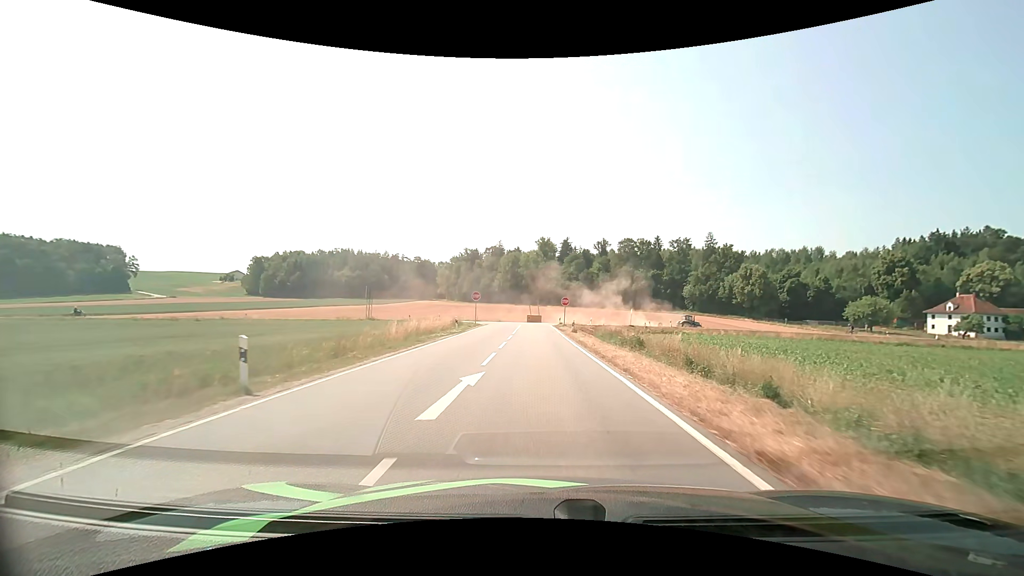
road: tertiary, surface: asphalt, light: Day
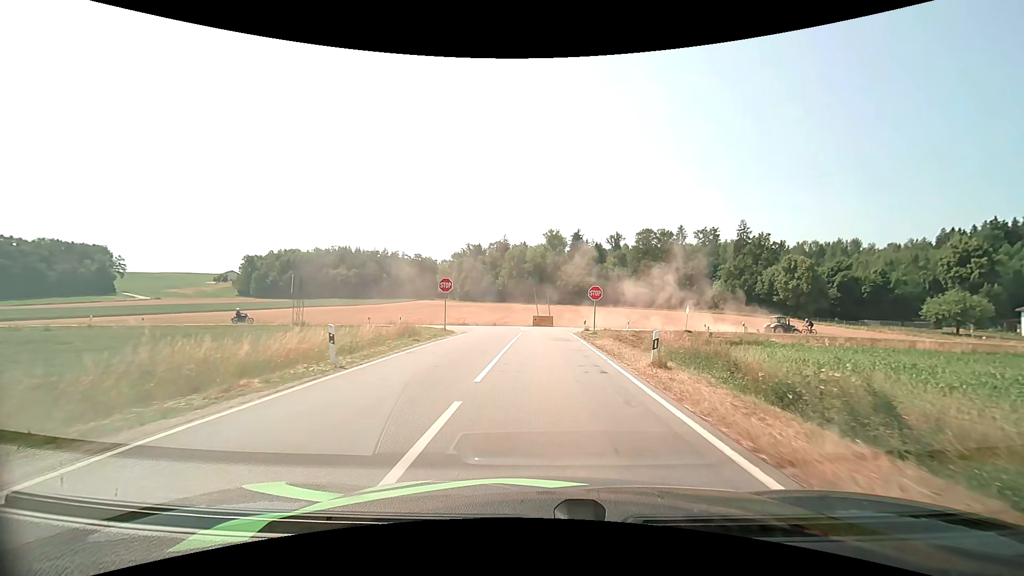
(-0.2, +21.2) m; -1°
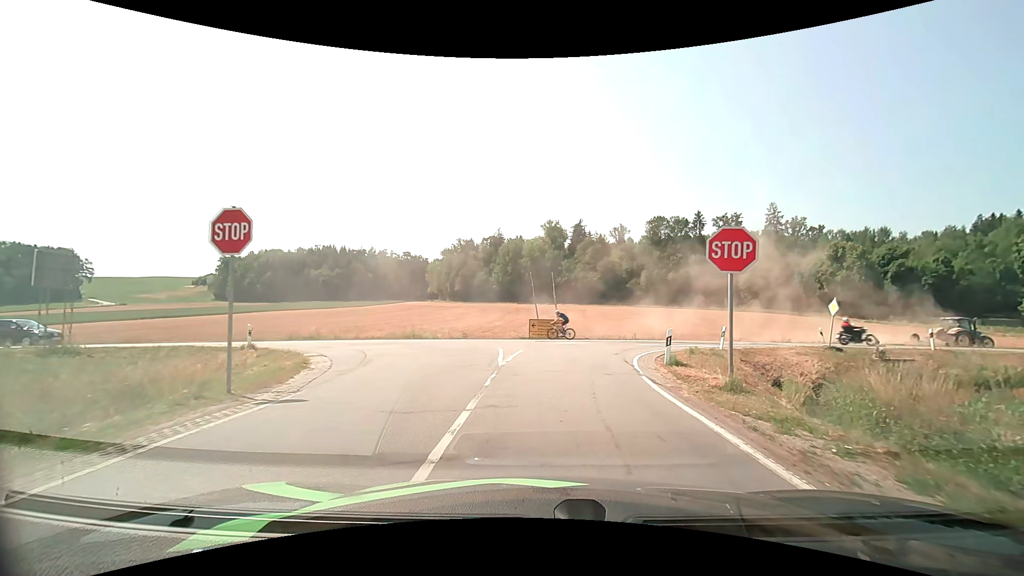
(-0.1, +21.9) m; +1°
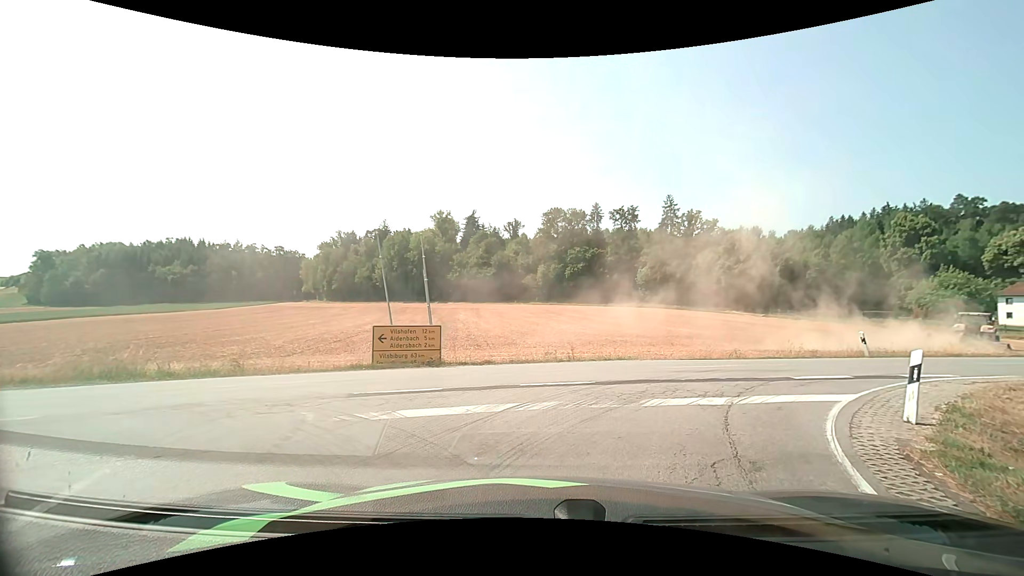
(+0.7, +15.3) m; +12°
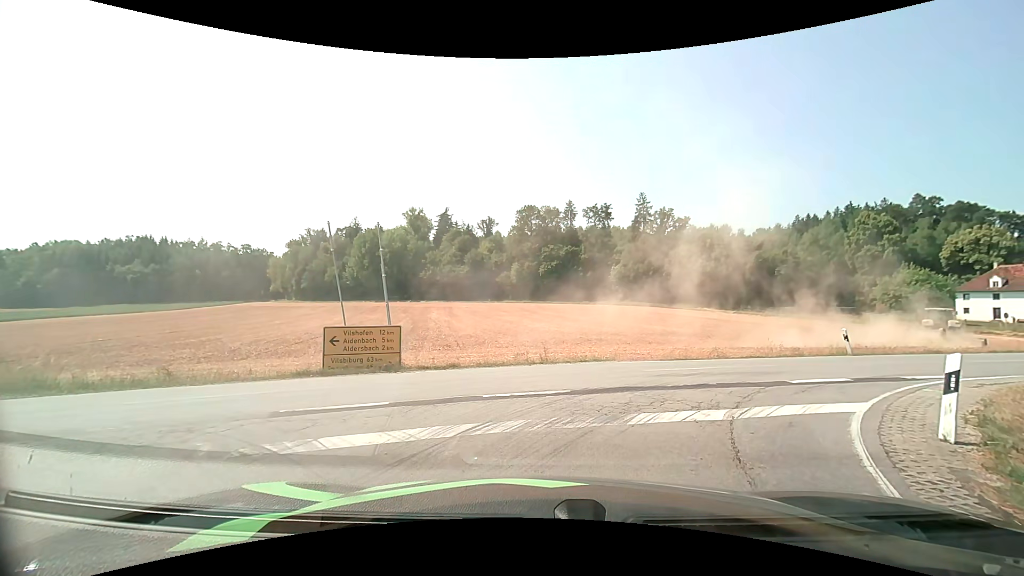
(0.0, +1.3) m; +3°
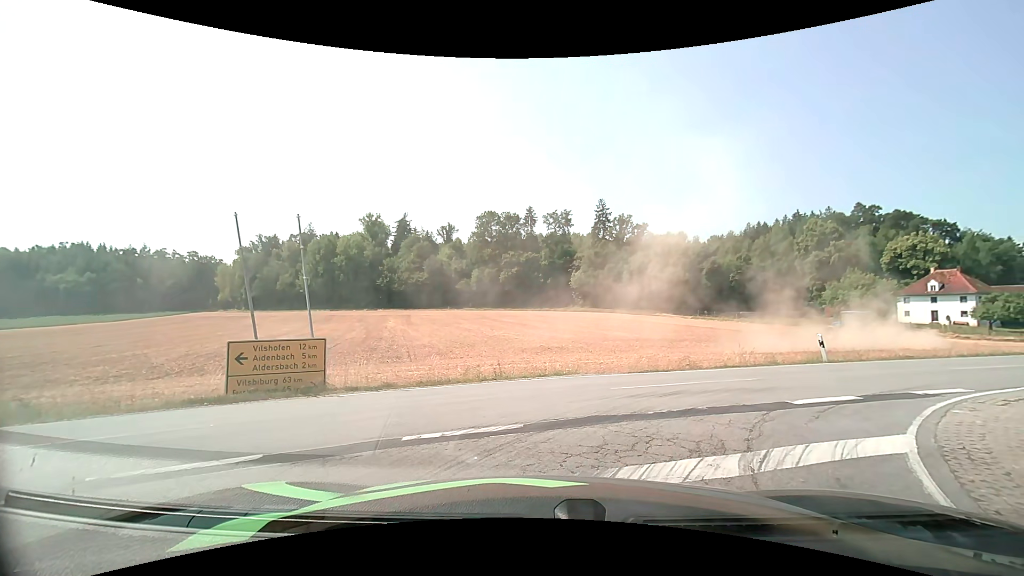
(0.0, +2.2) m; +4°
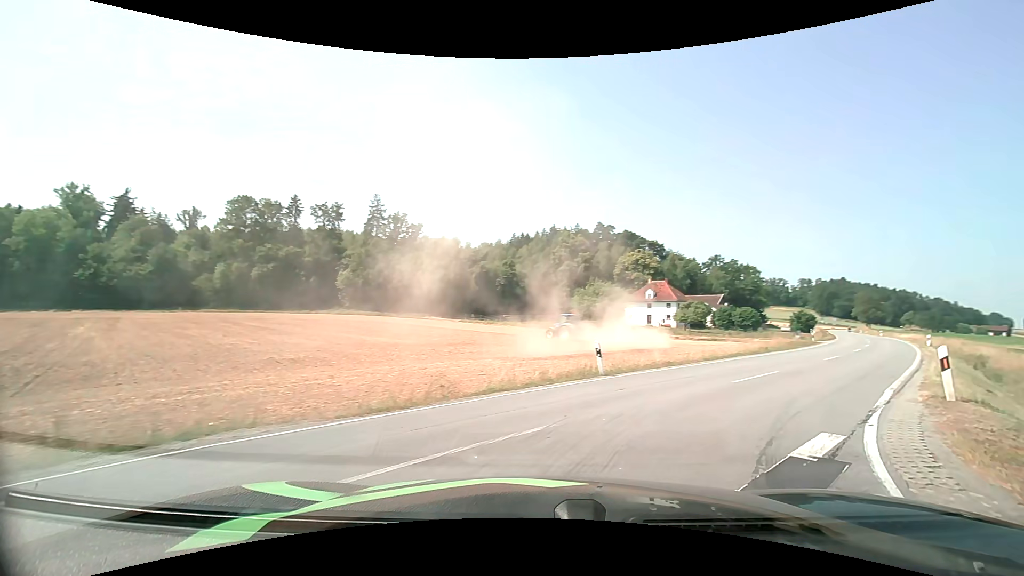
(+1.2, +6.5) m; +24°
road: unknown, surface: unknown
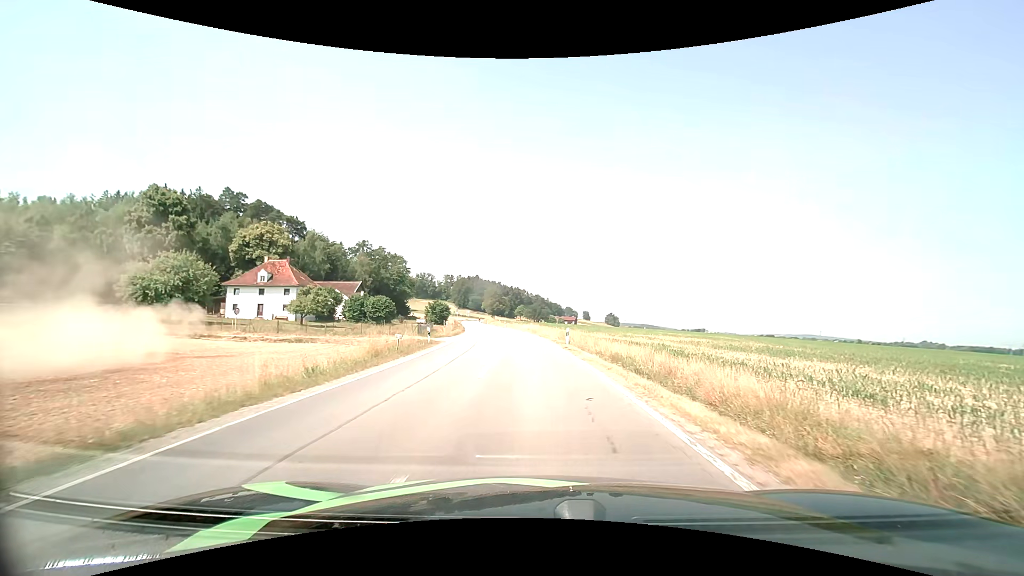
(+11.9, +21.5) m; +38°
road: secondary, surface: asphalt
(0, +10) (0, +20) (-1, +30) (-2, +40) (-3, +50) (-4, +60) (-5, +70) (-7, +80) (-8, +89) (-10, +99) m
